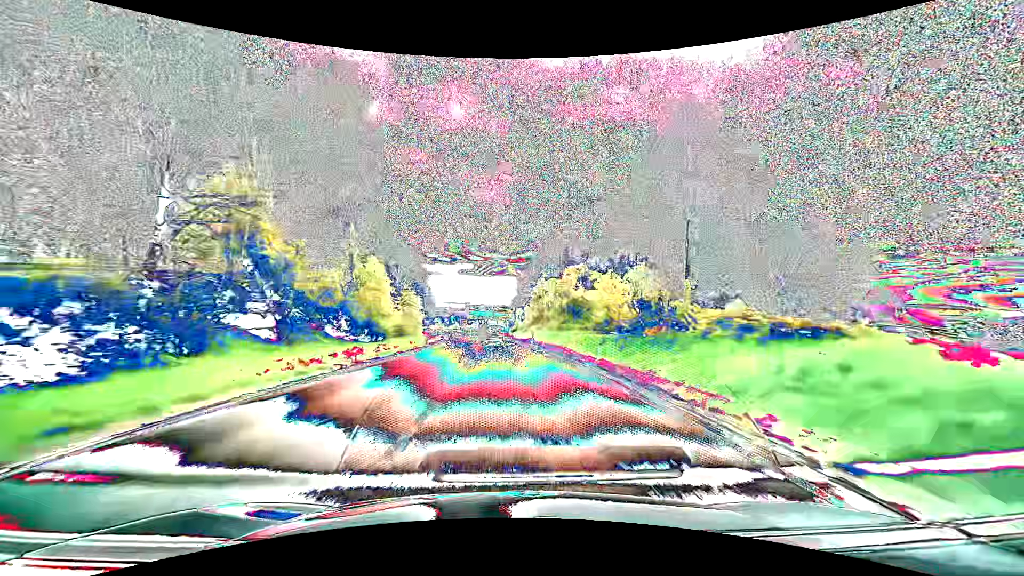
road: primary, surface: asphalt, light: Day
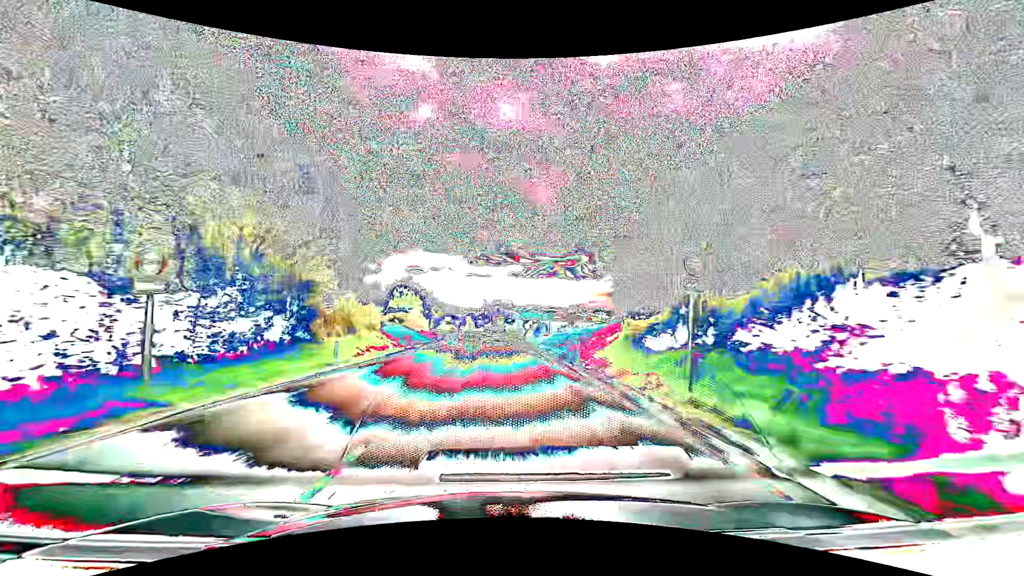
(-3.6, +75.6) m; -6°
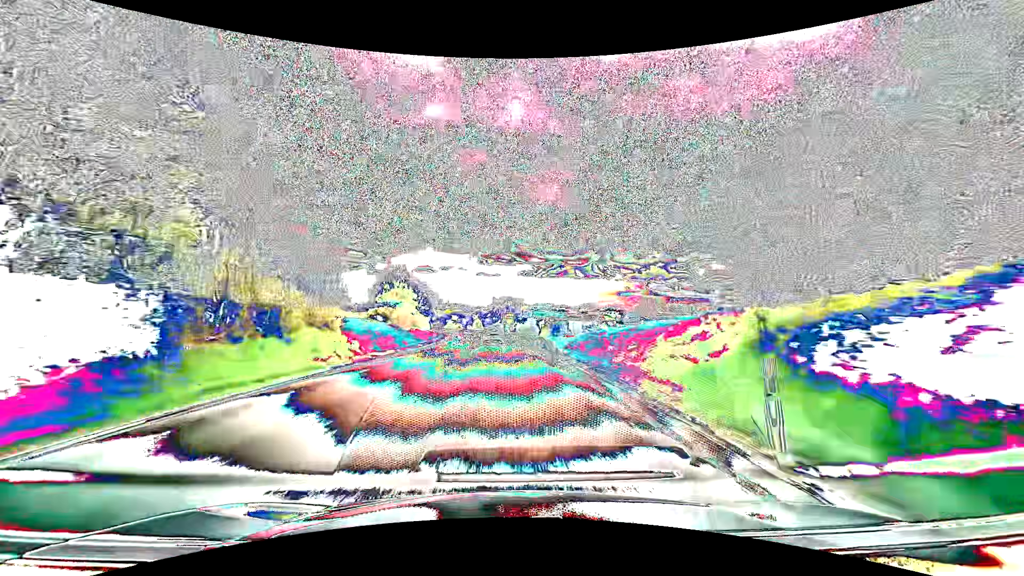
(-0.1, +14.9) m; -1°
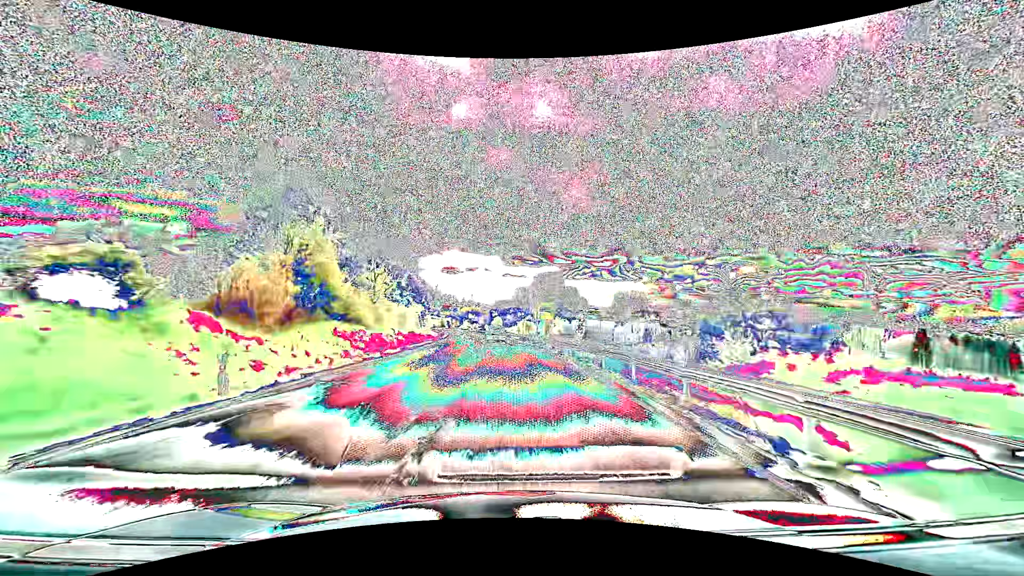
(-1.5, +44.3) m; -3°
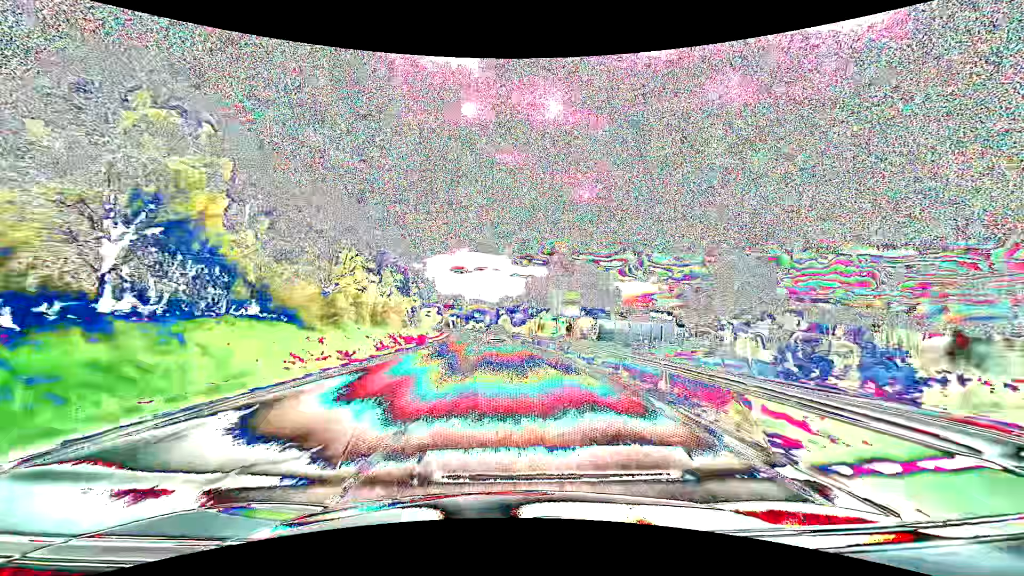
(-0.1, +14.7) m; -1°
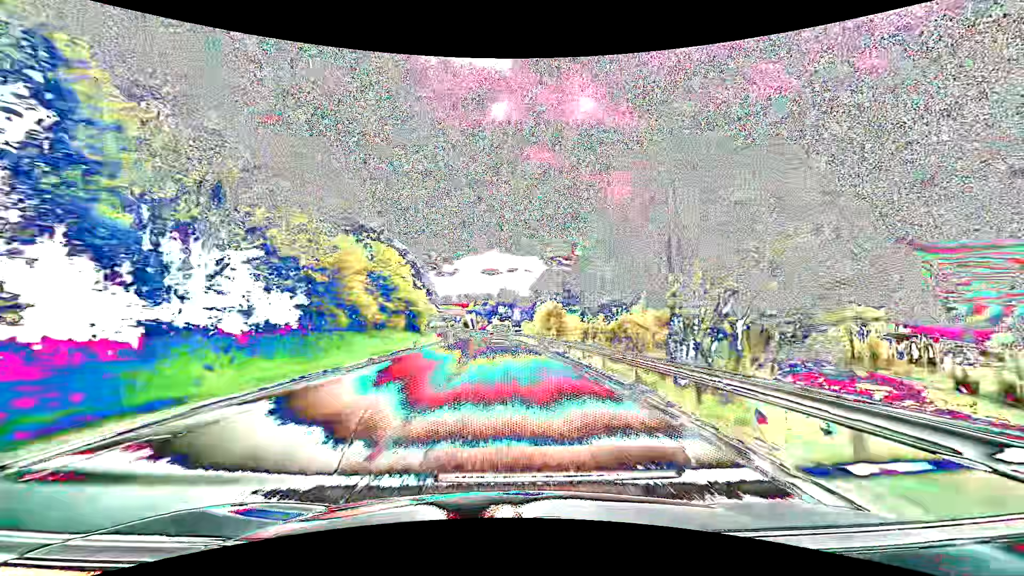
(-1.9, +58.2) m; -4°
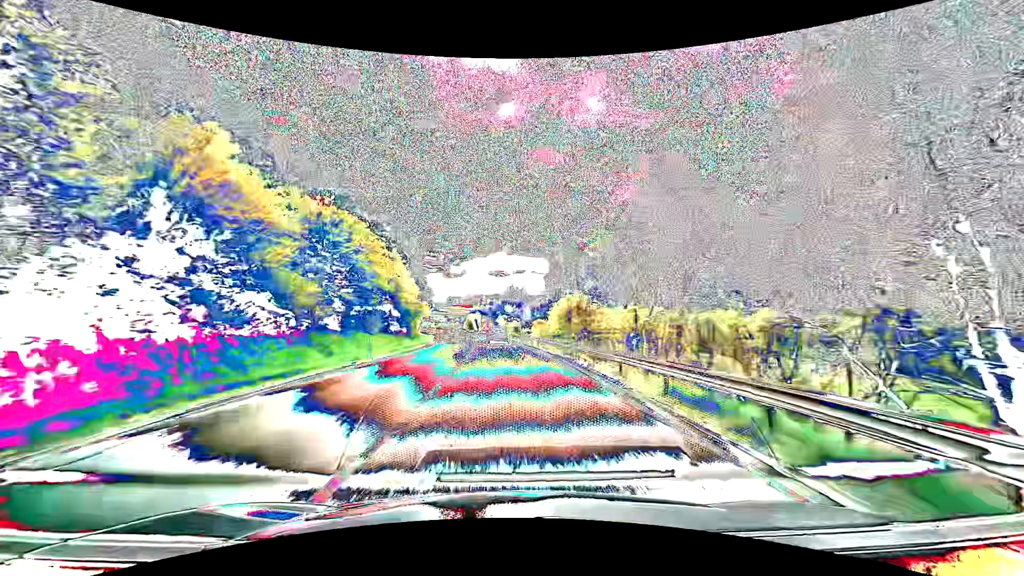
(-0.1, +14.5) m; -1°
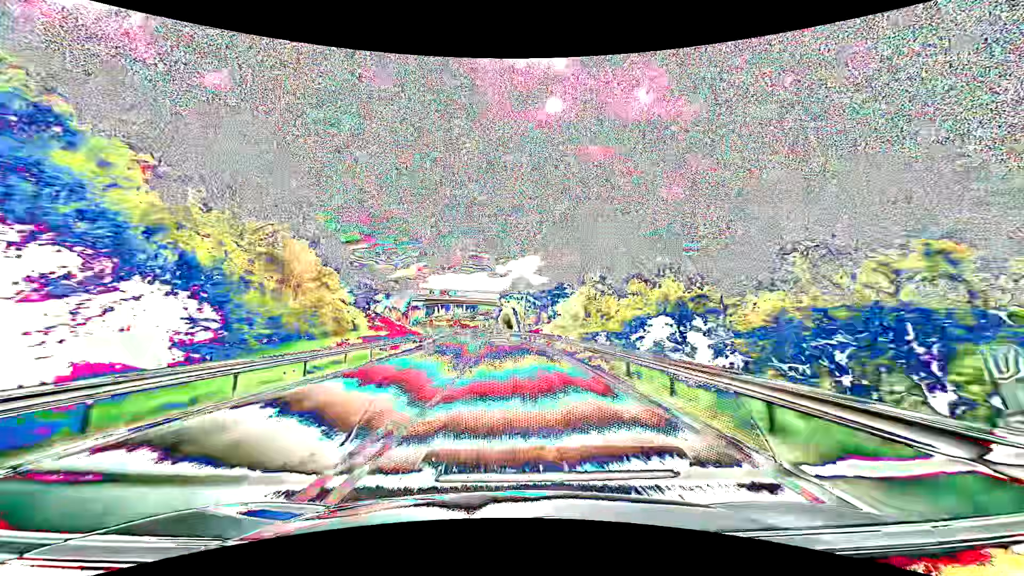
(-3.2, +71.6) m; -5°
(0, +10) (0, +20) (-1, +30) (-1, +40) (-1, +50) (-2, +60) (-3, +70) (-4, +80) (-5, +90) (-6, +100) m
